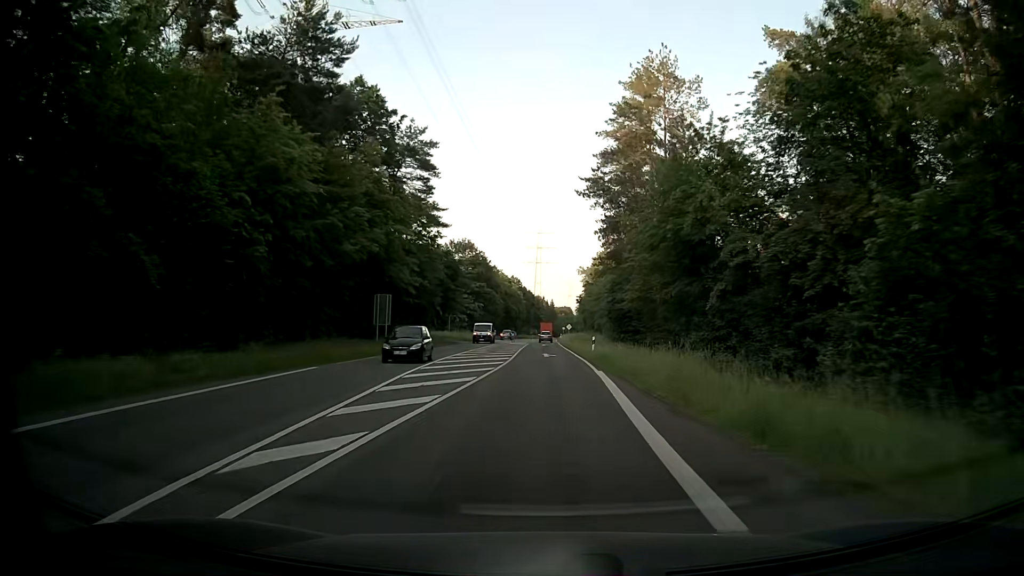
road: secondary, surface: asphalt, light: Day
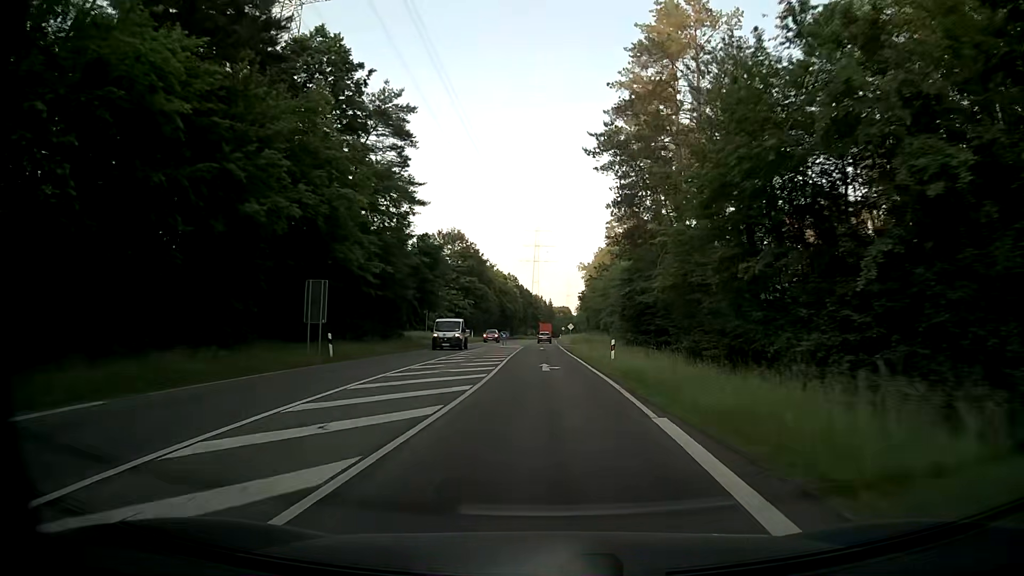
(+0.1, +12.1) m; 0°
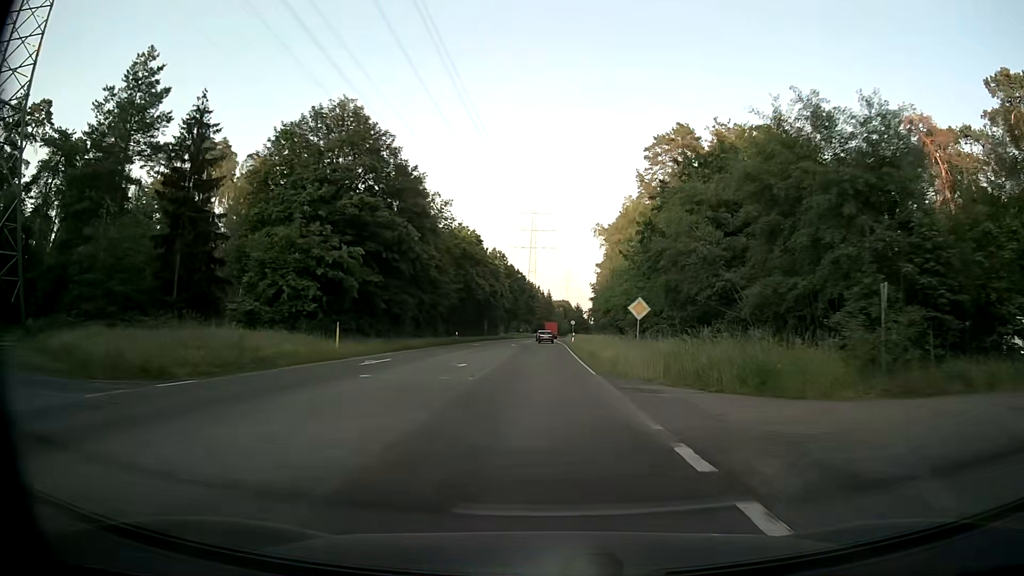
(-0.1, +61.1) m; 0°
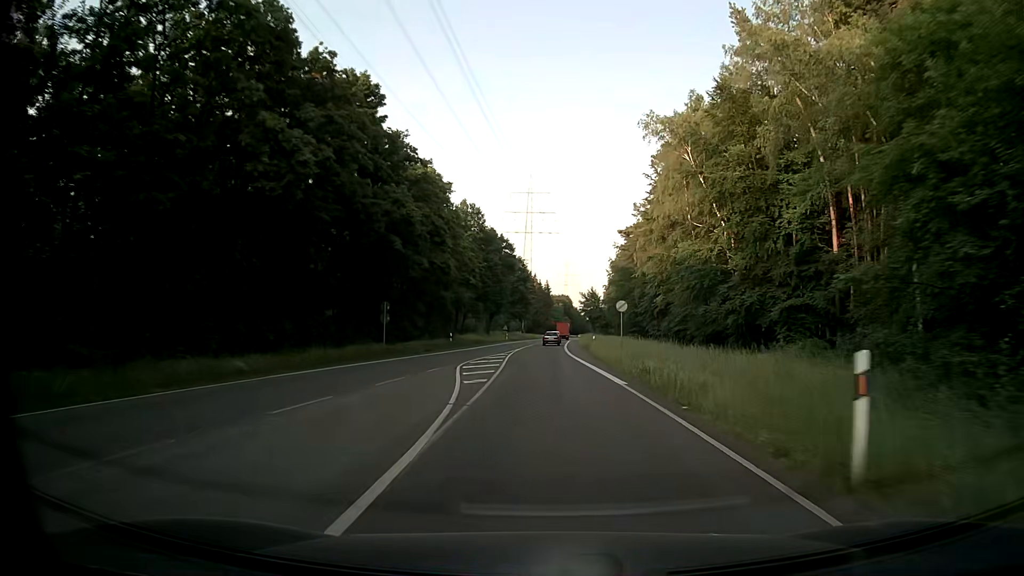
(+0.5, +61.5) m; +1°
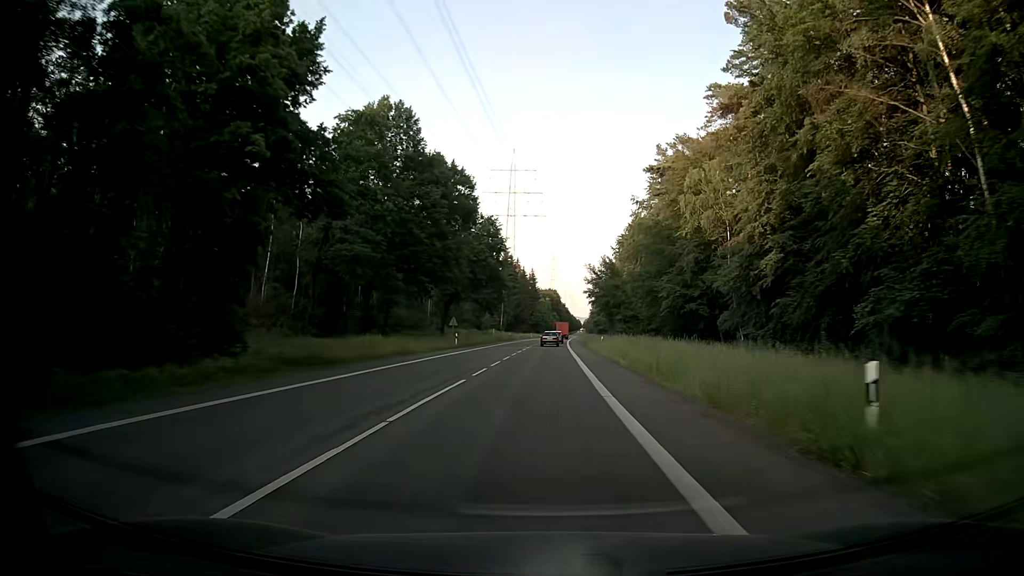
(+0.4, +48.8) m; +1°
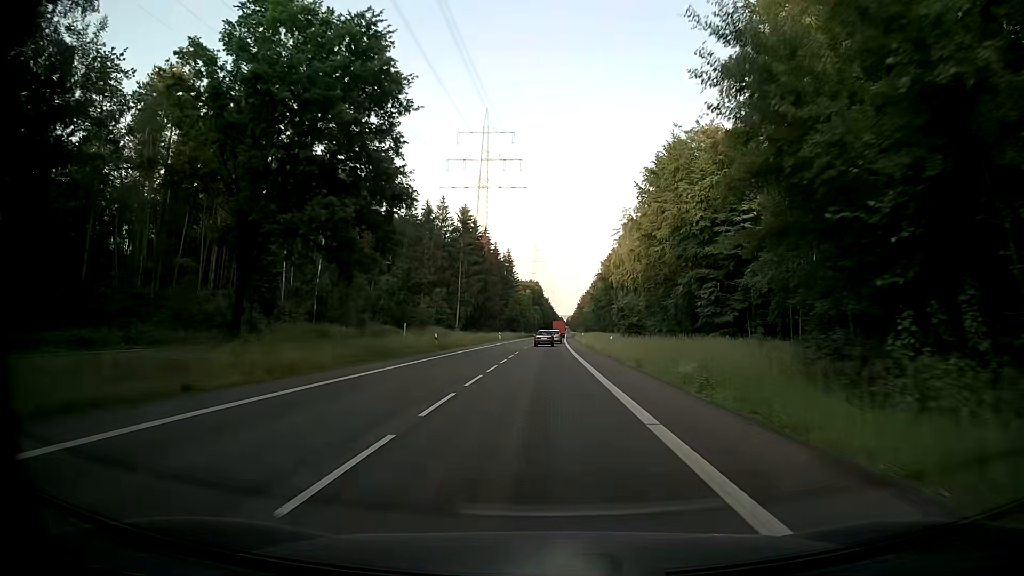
(+0.8, +60.7) m; +2°
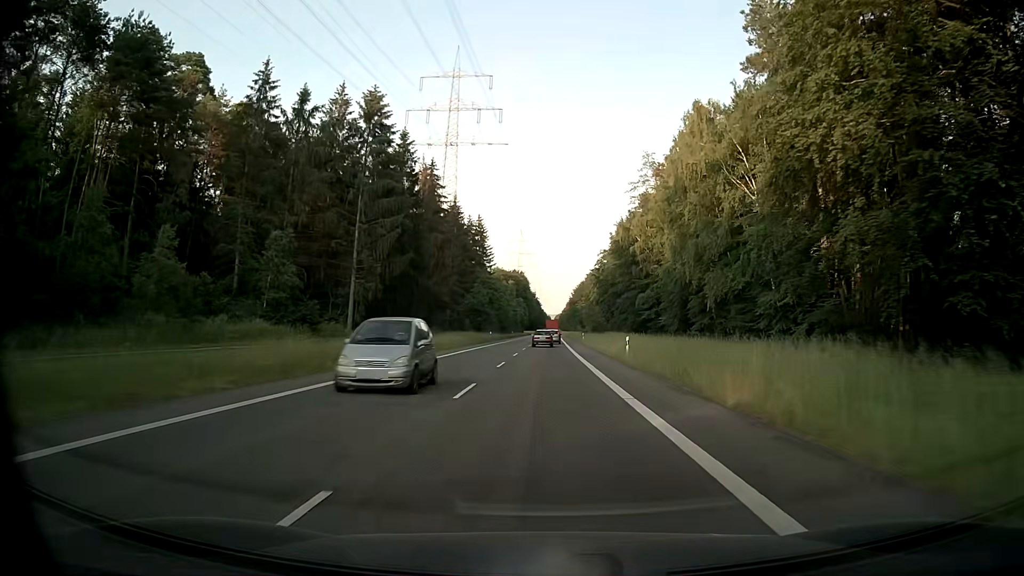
(+0.5, +60.9) m; +1°
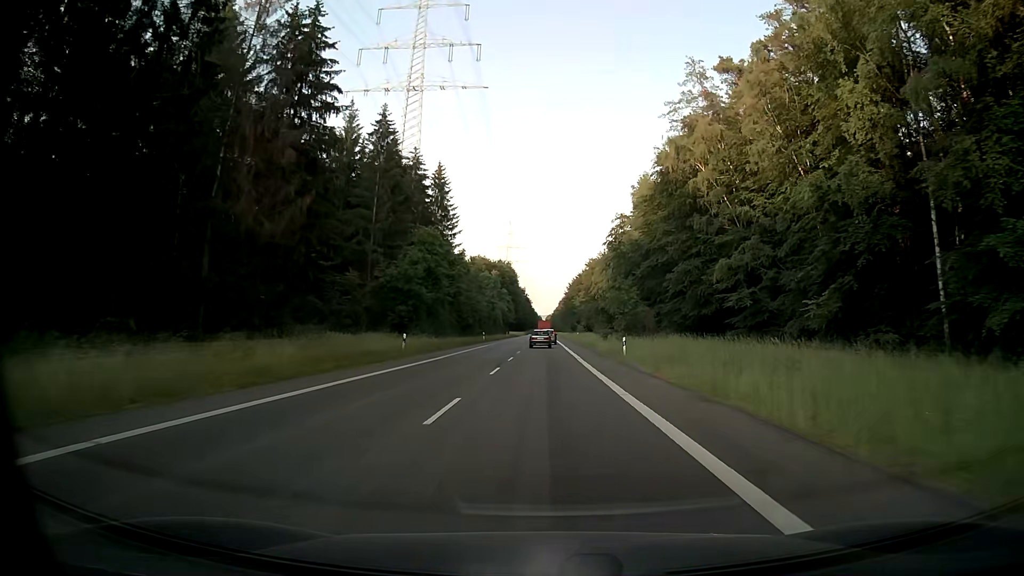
(+0.2, +49.1) m; +1°
(0, +10) (0, +20) (0, +30) (0, +40) (0, +50) (0, +60) (0, +70) (0, +80) (0, +90) (0, +100) m
